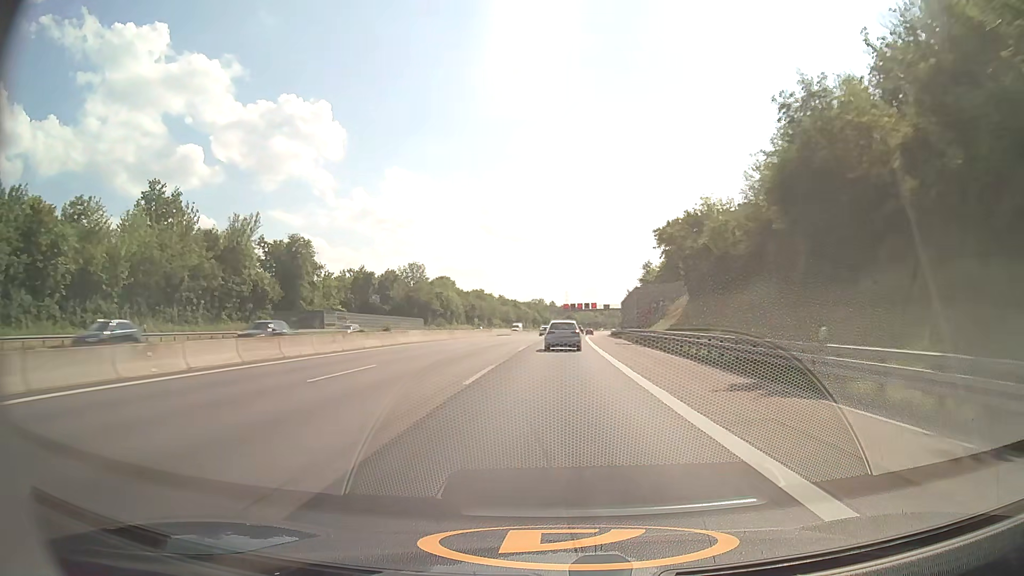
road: motorway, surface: asphalt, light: Day
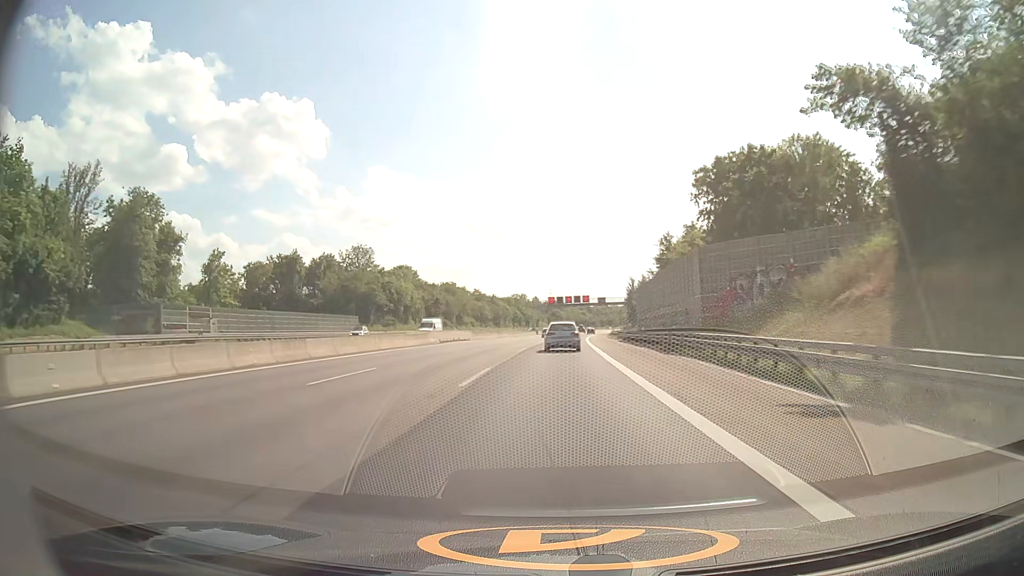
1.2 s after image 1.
(+0.4, +35.8) m; +1°
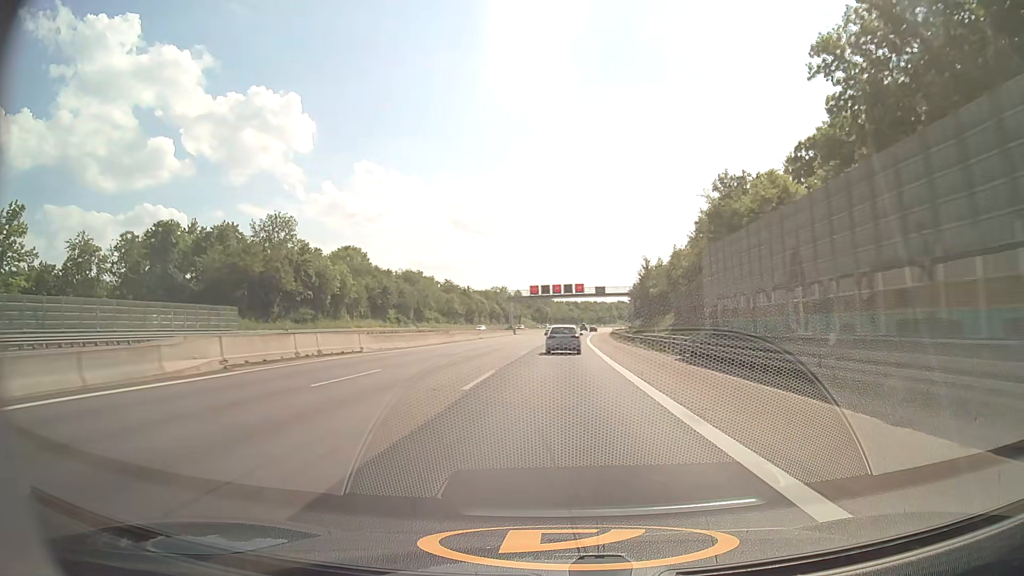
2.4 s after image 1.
(+0.4, +35.6) m; +1°
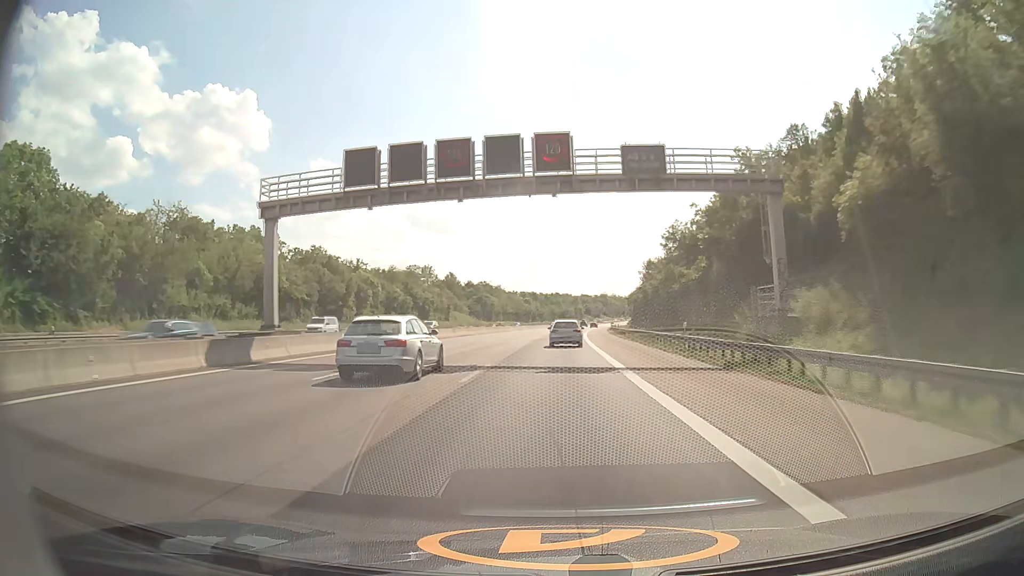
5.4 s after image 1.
(+2.9, +88.6) m; +4°
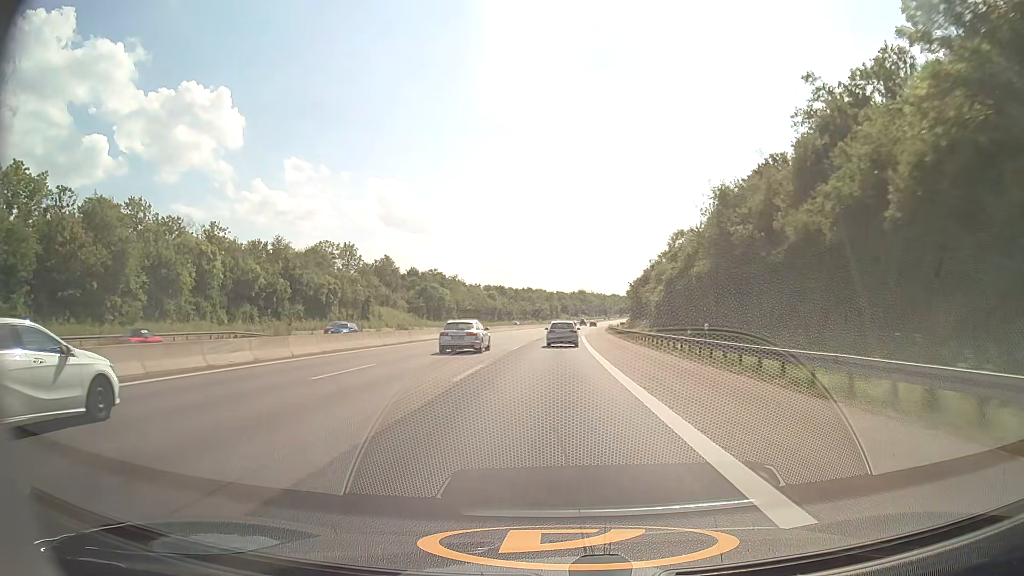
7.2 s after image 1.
(+1.0, +53.1) m; +2°
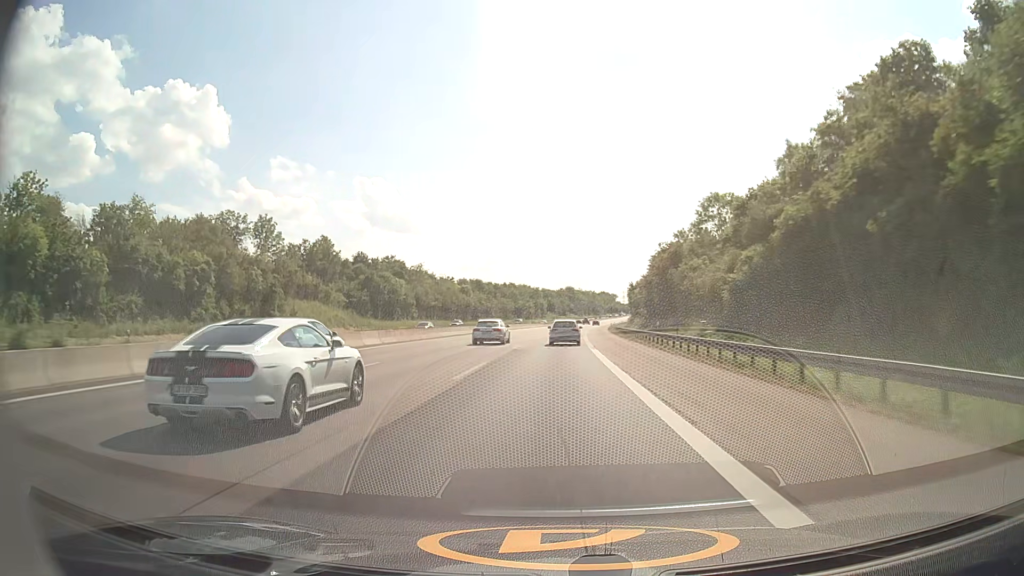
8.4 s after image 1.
(+0.4, +35.4) m; +1°
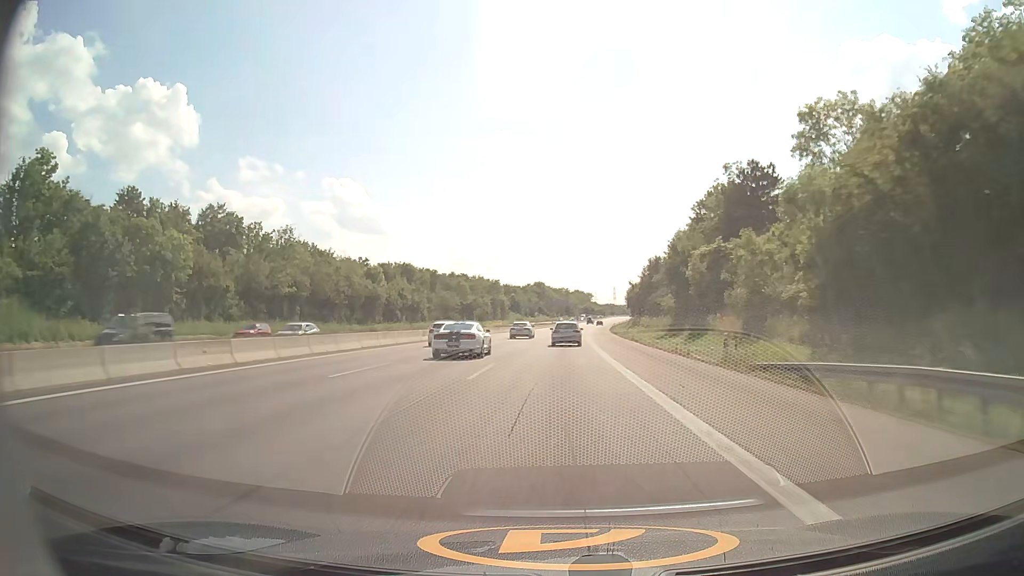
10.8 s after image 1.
(+1.6, +71.1) m; +3°
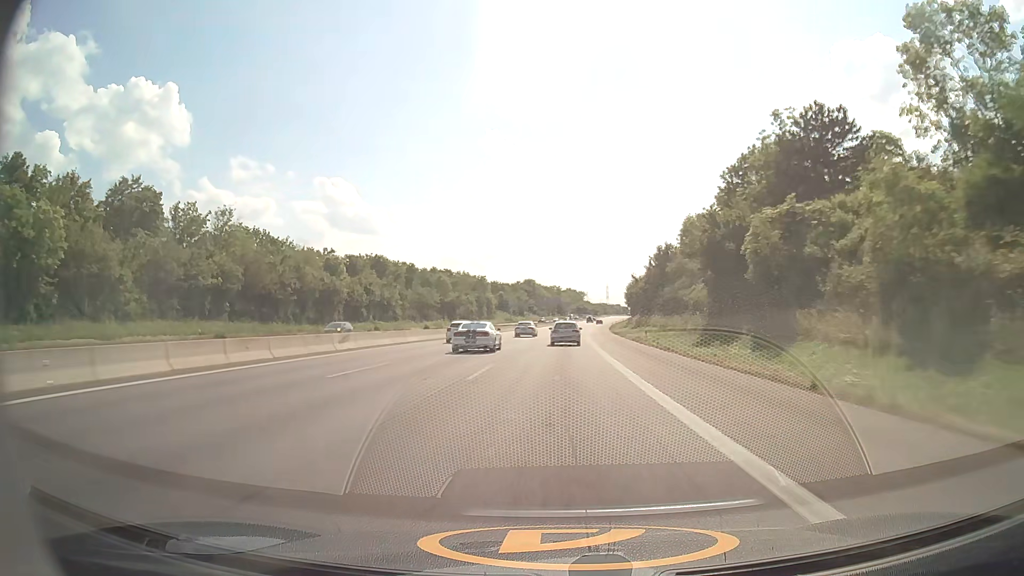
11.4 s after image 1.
(+0.1, +18.0) m; +1°
(0, +10) (0, +20) (0, +30) (+1, +40) (+1, +50) (+1, +60) (+2, +70) (+2, +80) (+3, +90) (+3, +100) m
